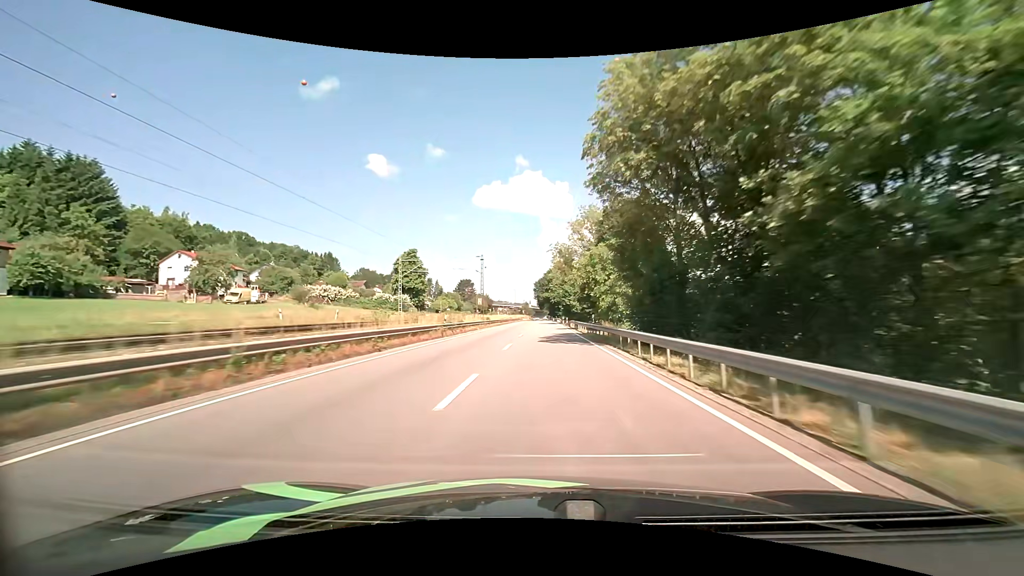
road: primary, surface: asphalt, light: Day
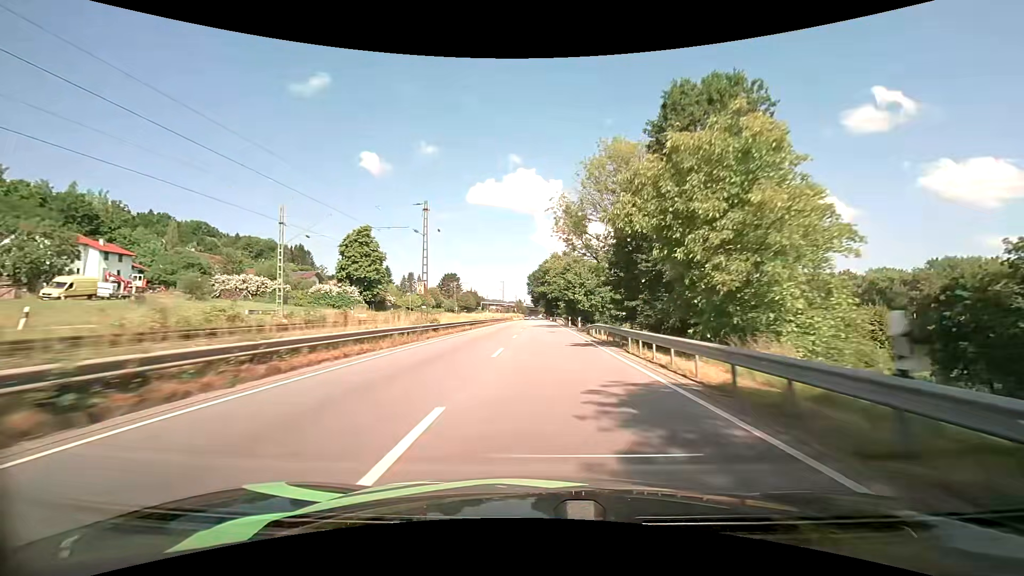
(0.0, +28.5) m; 0°
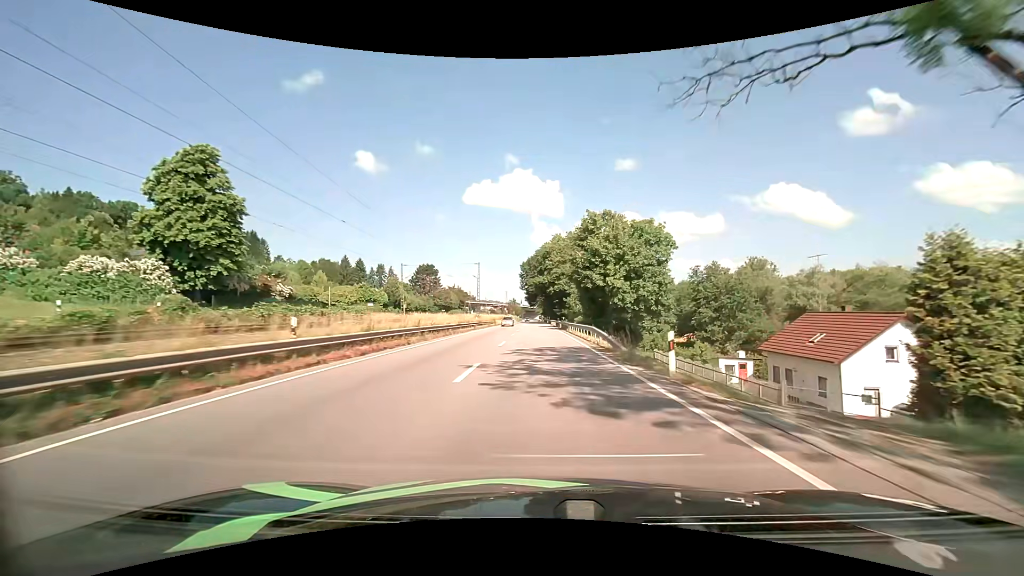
(+0.3, +42.0) m; +1°
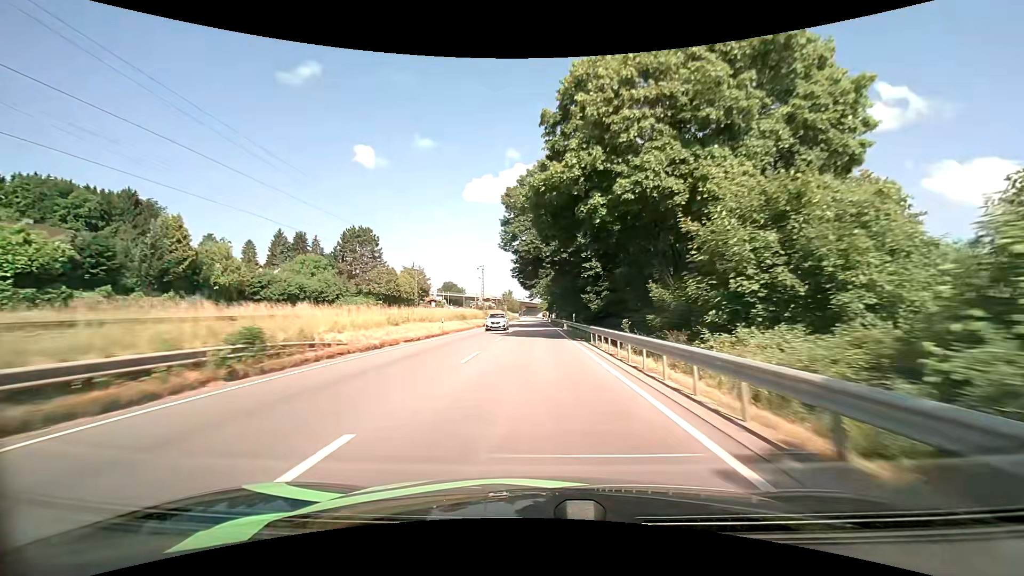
(-0.1, +69.8) m; 0°
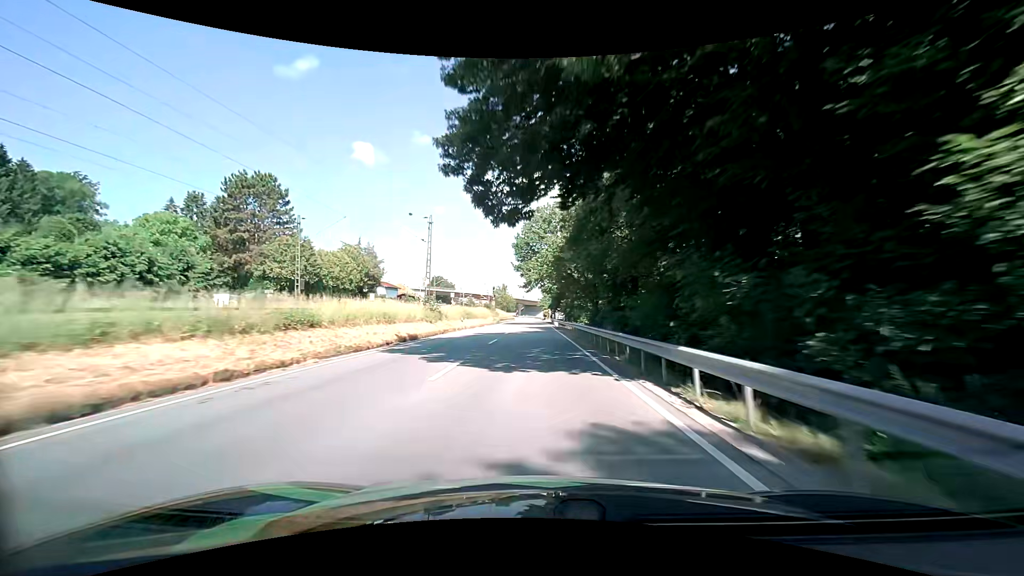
(-0.2, +40.3) m; 0°
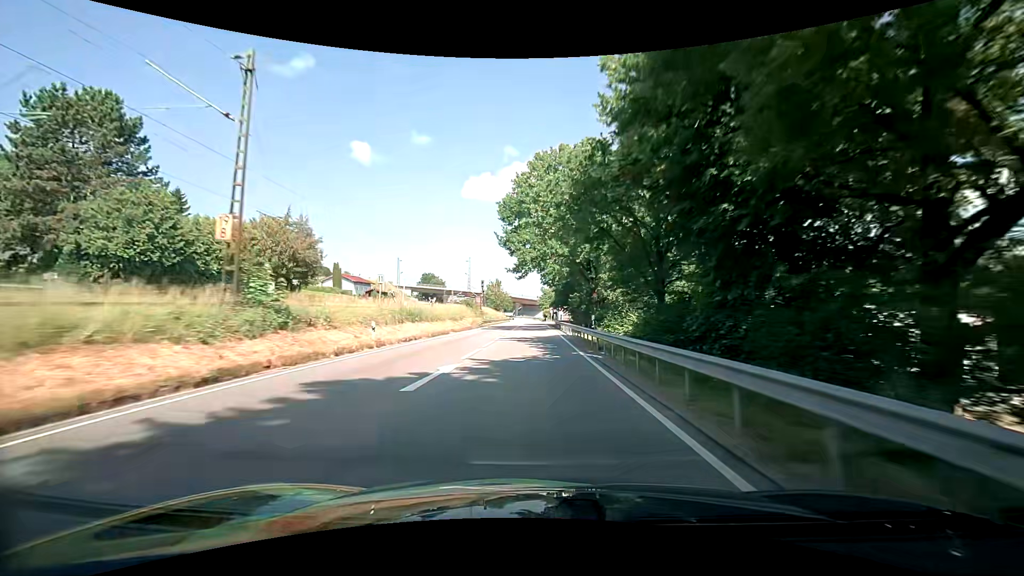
(0.0, +26.1) m; 0°
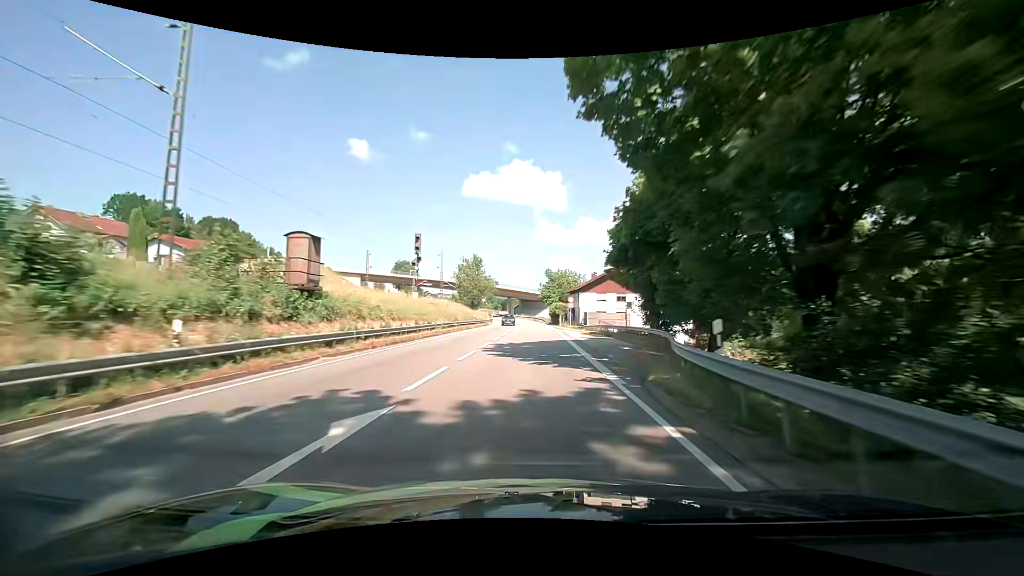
(-0.2, +62.2) m; 0°
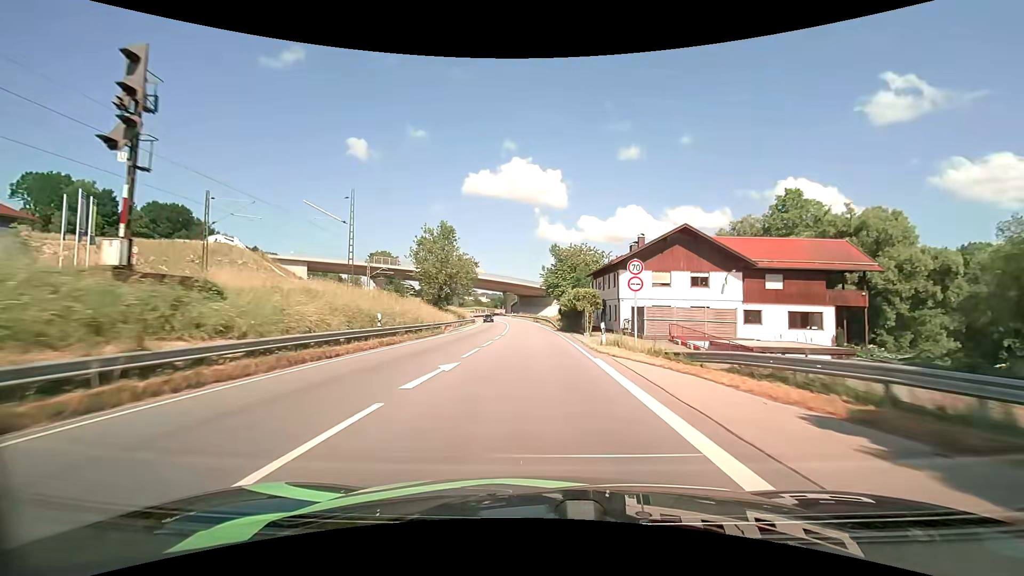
(0.0, +35.4) m; 0°
(0, +10) (0, +20) (0, +30) (0, +40) (-1, +50) (-1, +60) (-2, +70) (-3, +80) (-5, +90) (-6, +100) m
